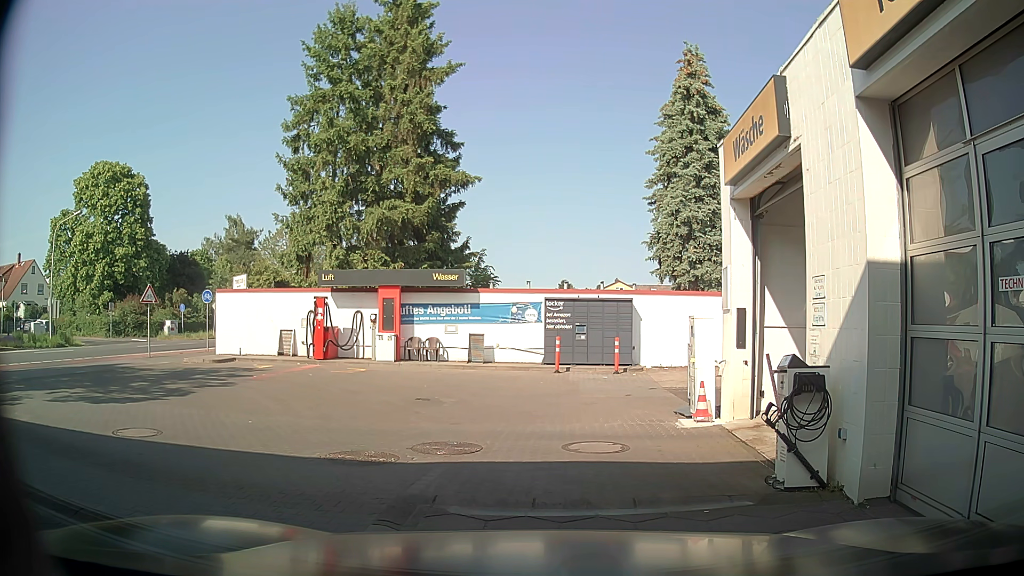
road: service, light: Day
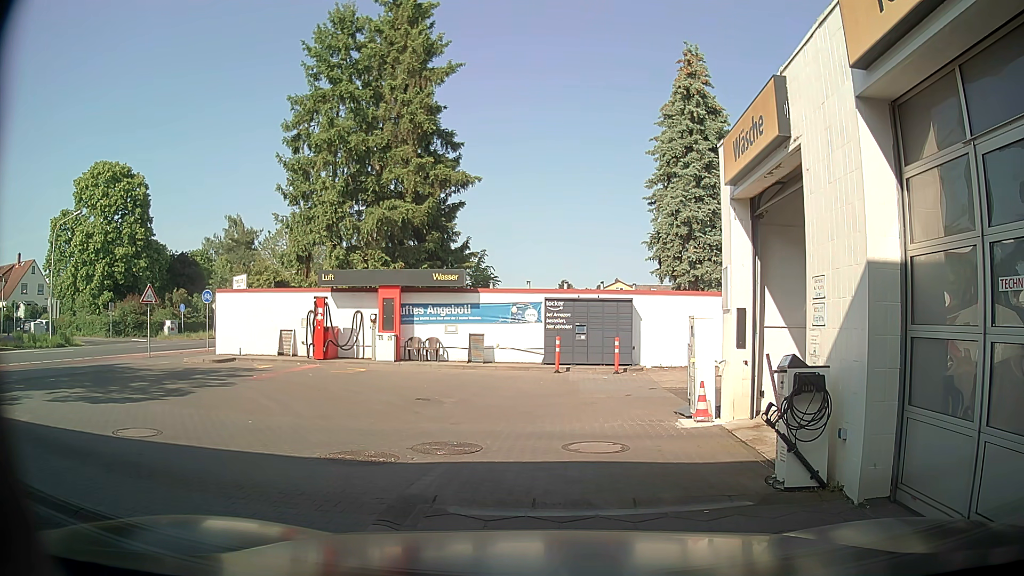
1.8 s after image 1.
(0.0, 0.0) m; 0°
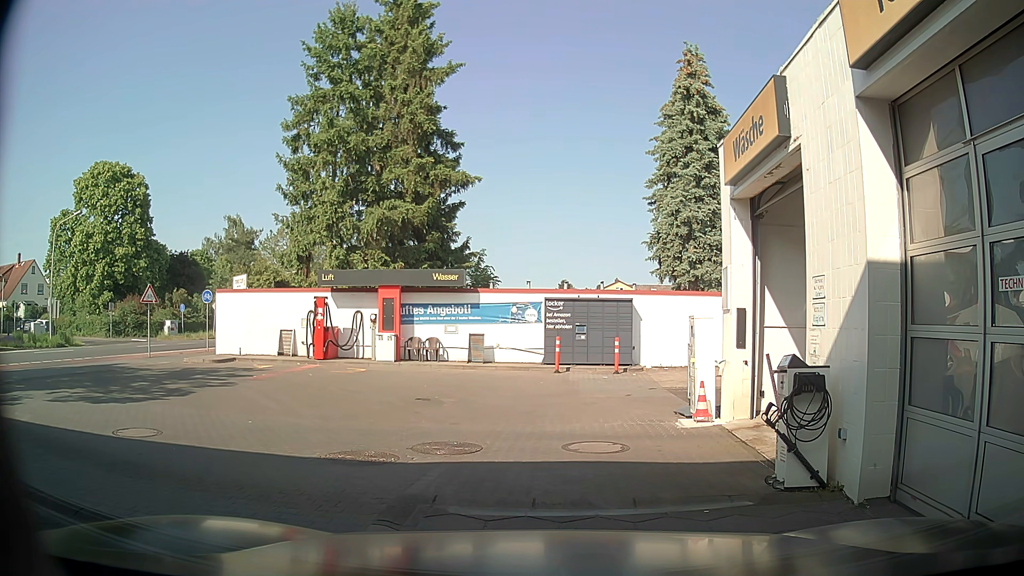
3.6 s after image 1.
(0.0, 0.0) m; 0°
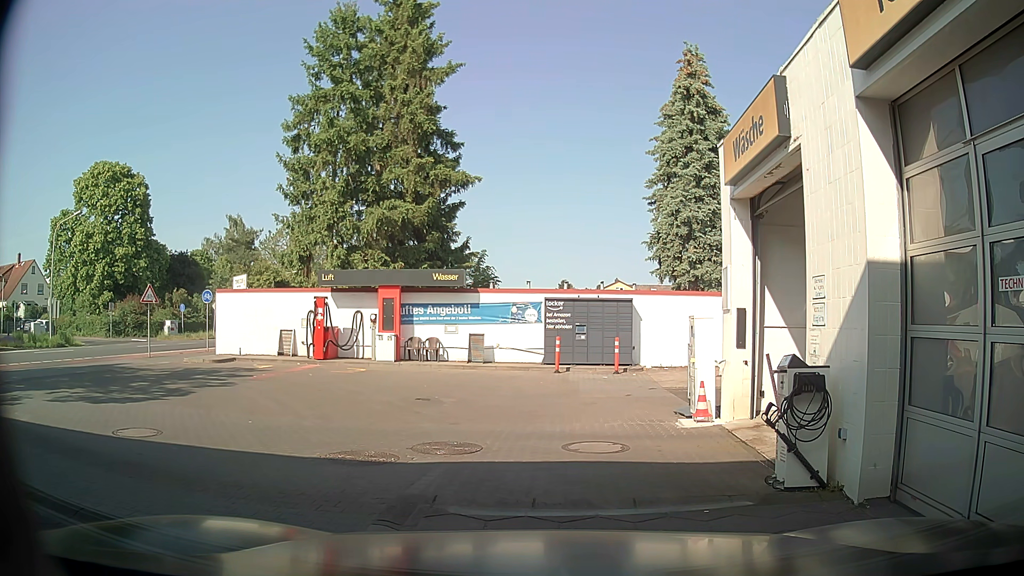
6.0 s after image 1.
(0.0, 0.0) m; 0°
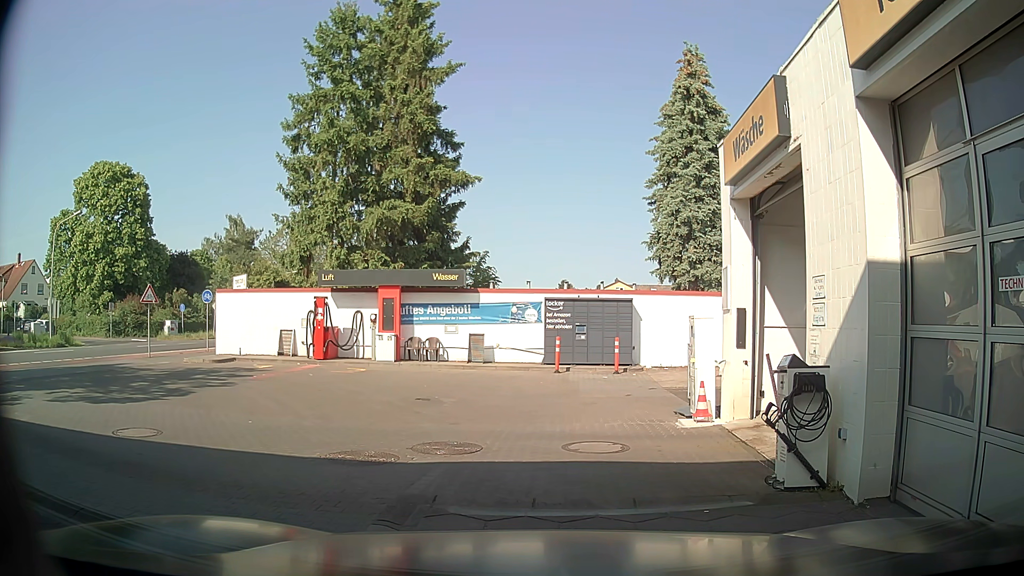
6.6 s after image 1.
(0.0, 0.0) m; 0°
